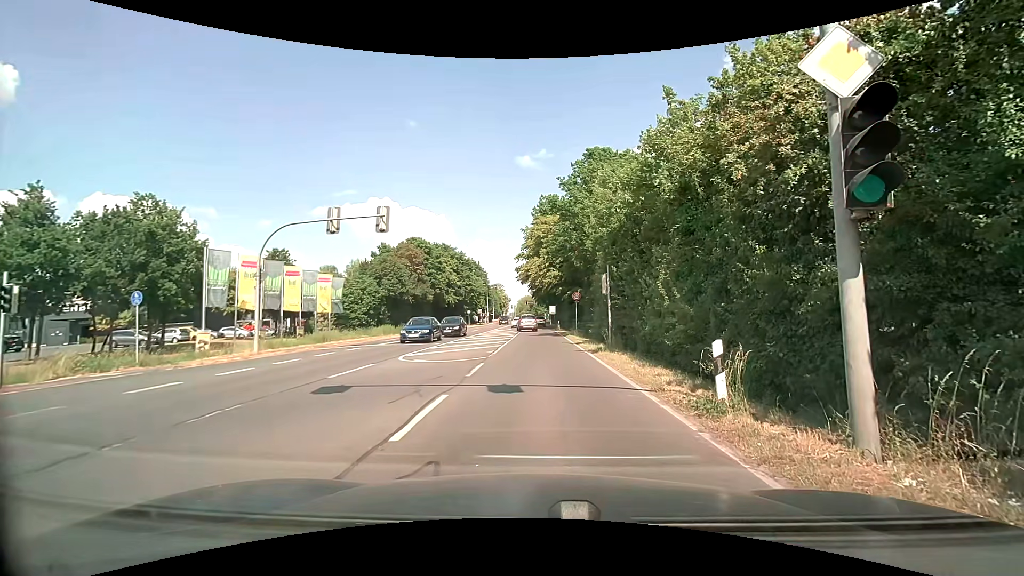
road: secondary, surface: asphalt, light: Day
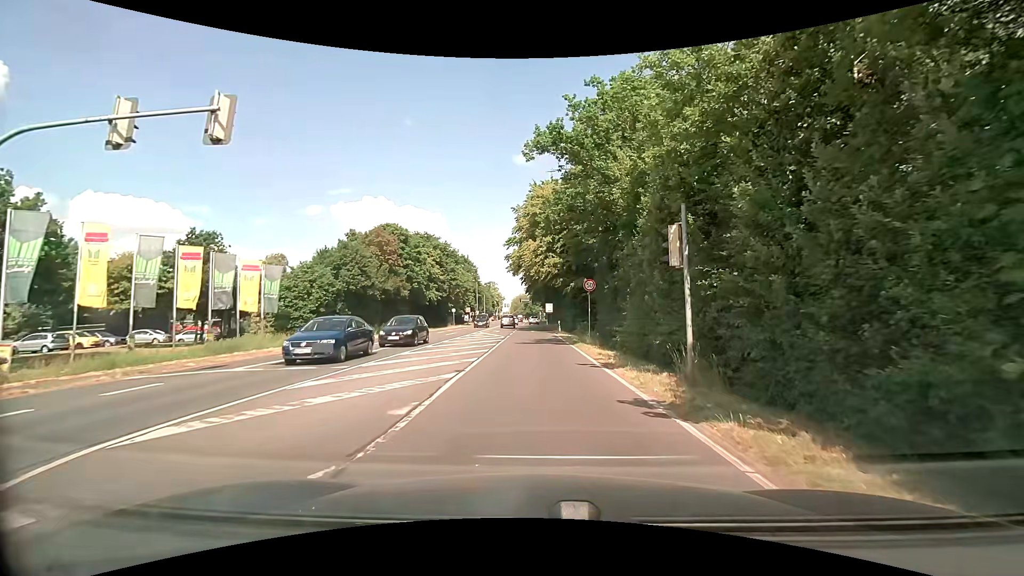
(+0.4, +13.0) m; +2°
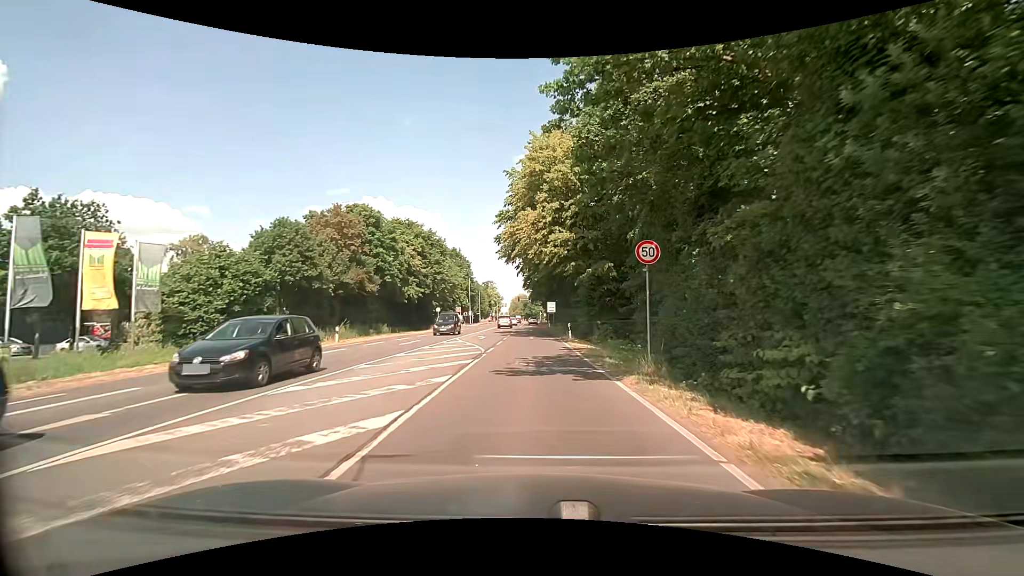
(-0.1, +13.9) m; 0°
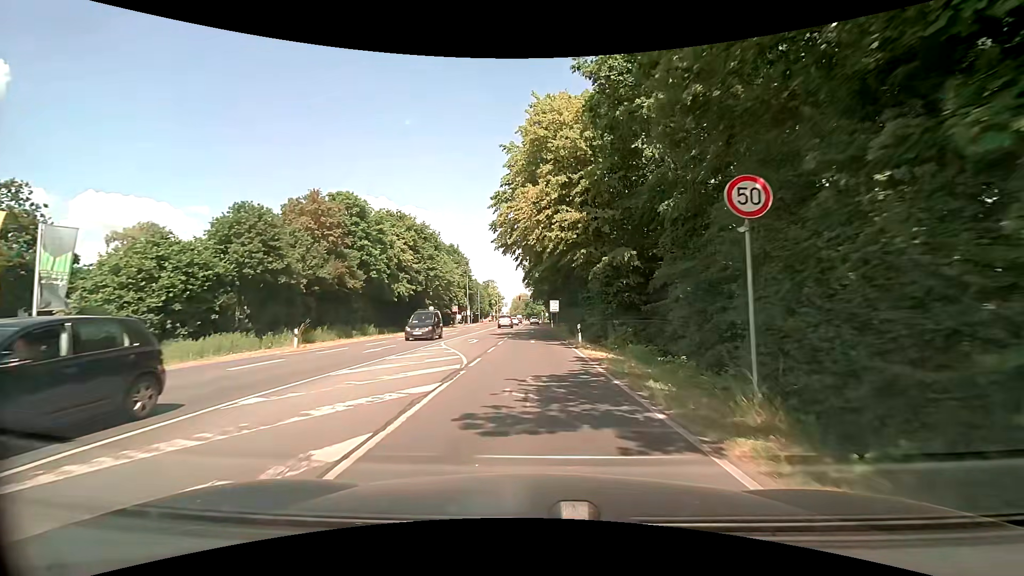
(-0.1, +6.0) m; 0°
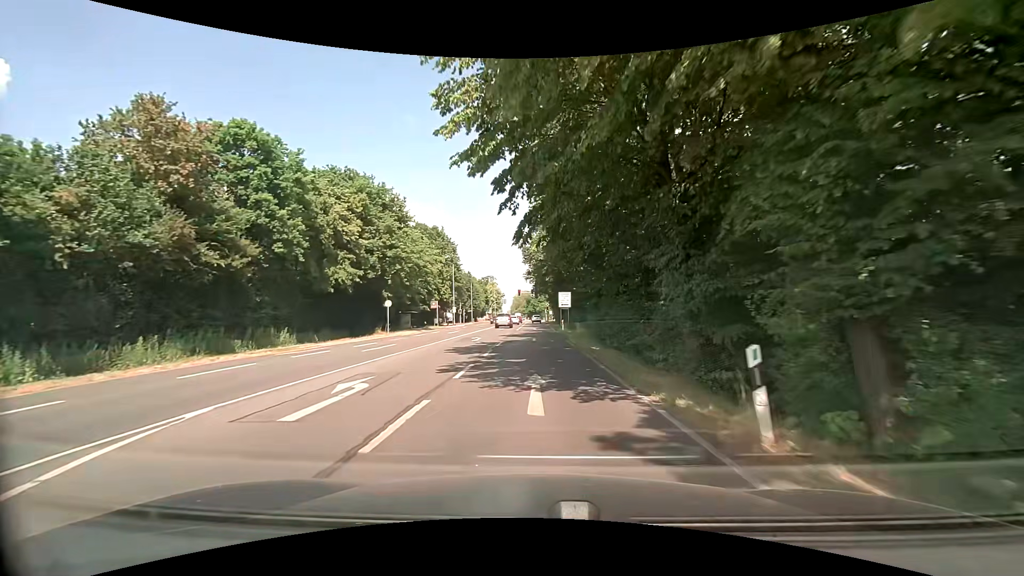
(-0.3, +20.6) m; -1°
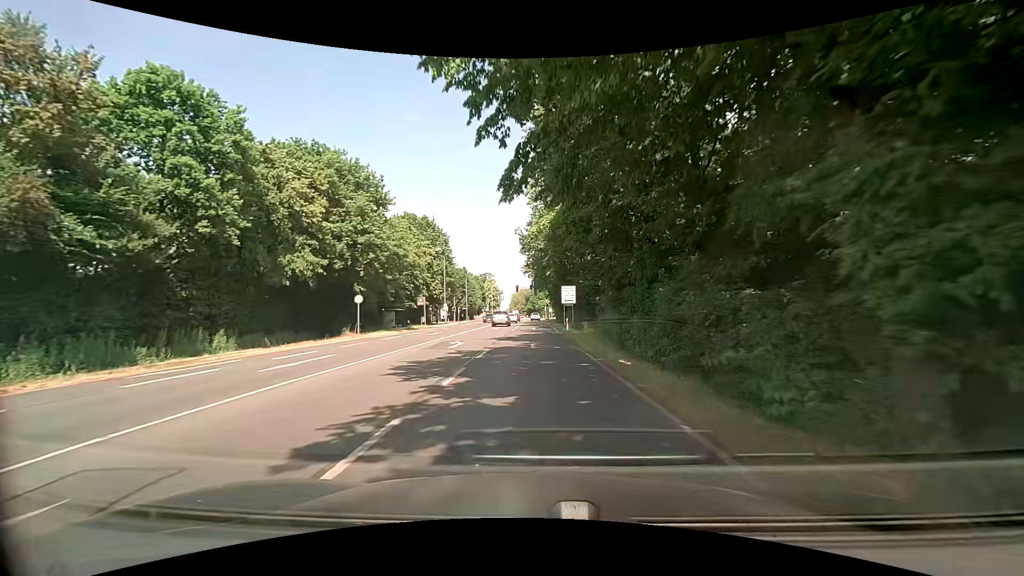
(0.0, +7.5) m; +1°
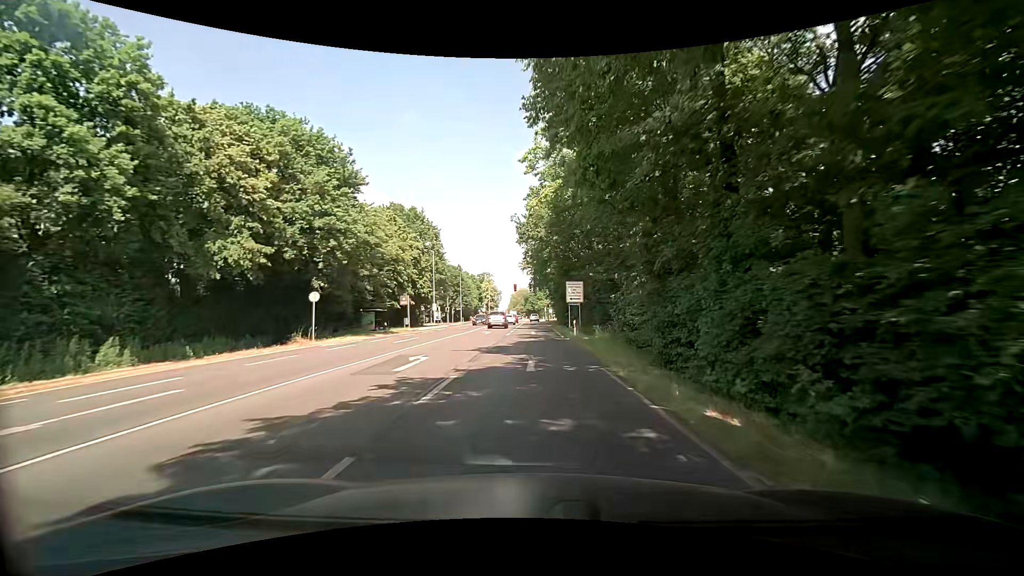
(0.0, +7.6) m; 0°
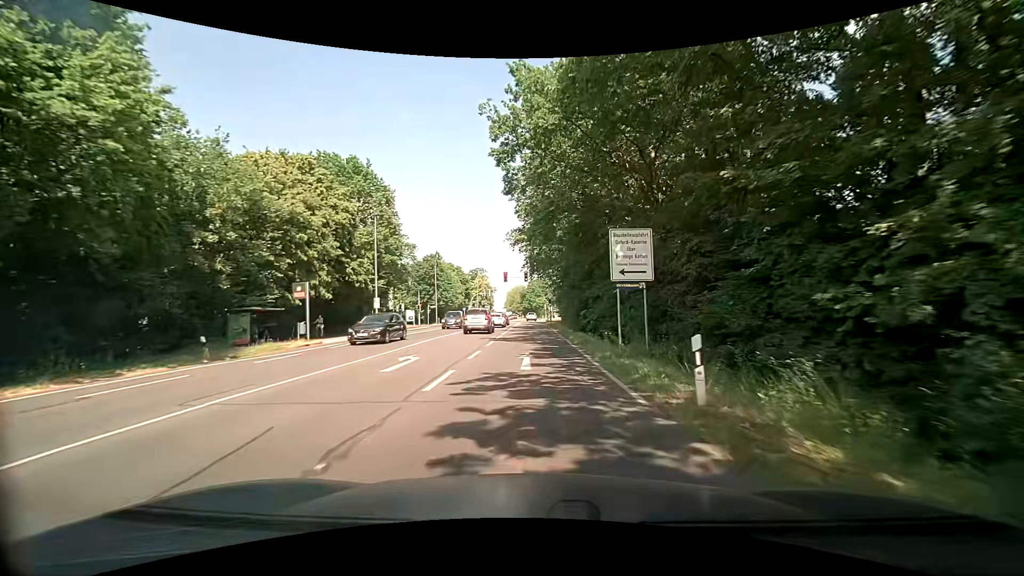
(-0.2, +23.5) m; 0°
(0, +10) (0, +20) (0, +30) (-1, +40) (-1, +50) (-1, +60) (-1, +70) (-2, +80) (-2, +90) (-2, +100) m
